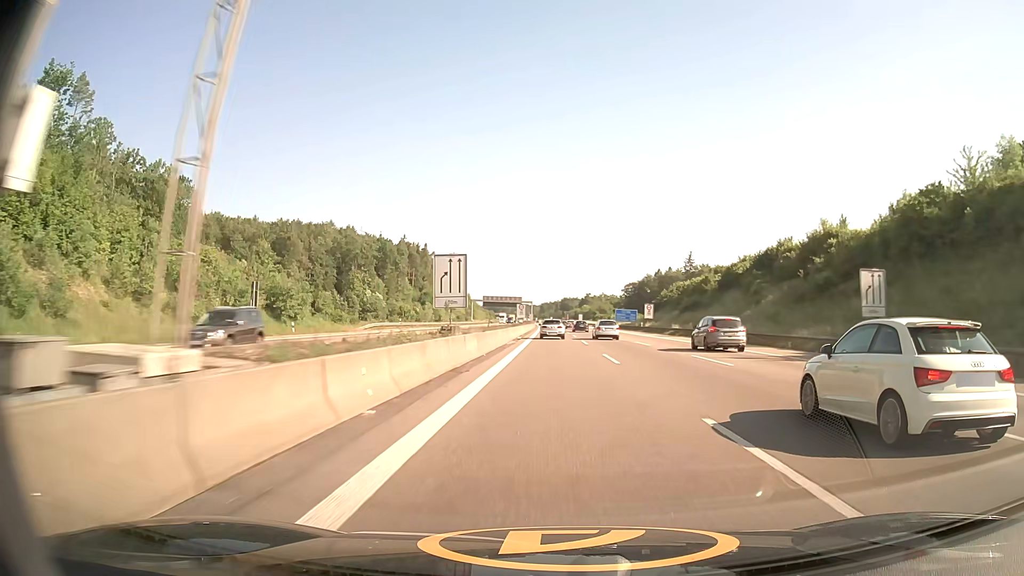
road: motorway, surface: asphalt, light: Day
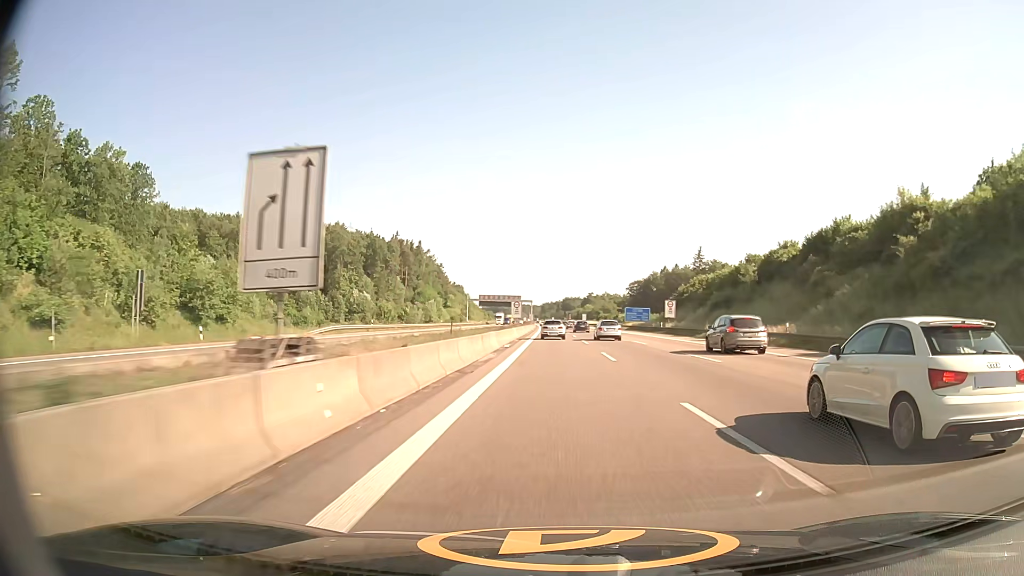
(0.0, +16.2) m; 0°
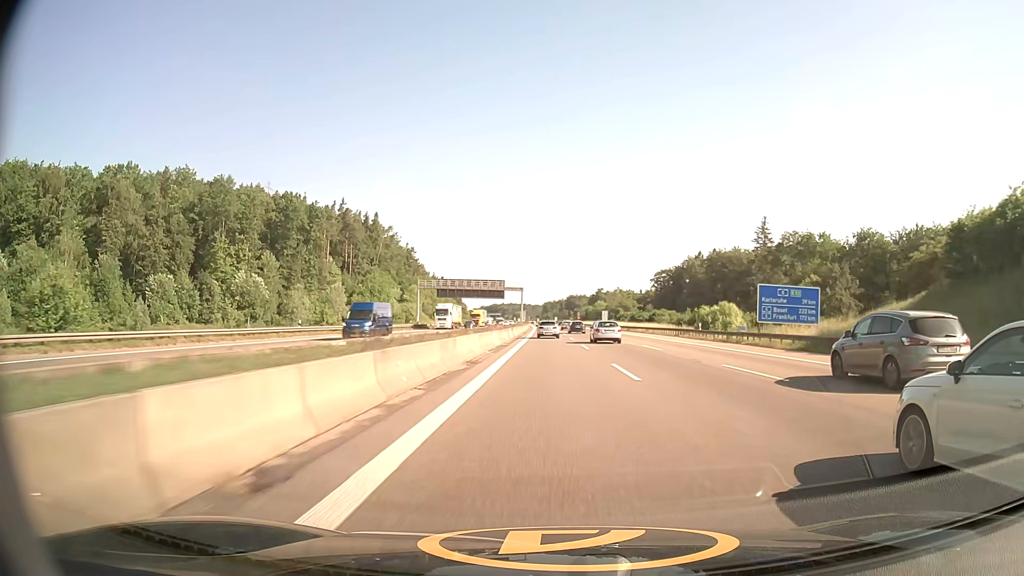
(-0.1, +79.1) m; 0°
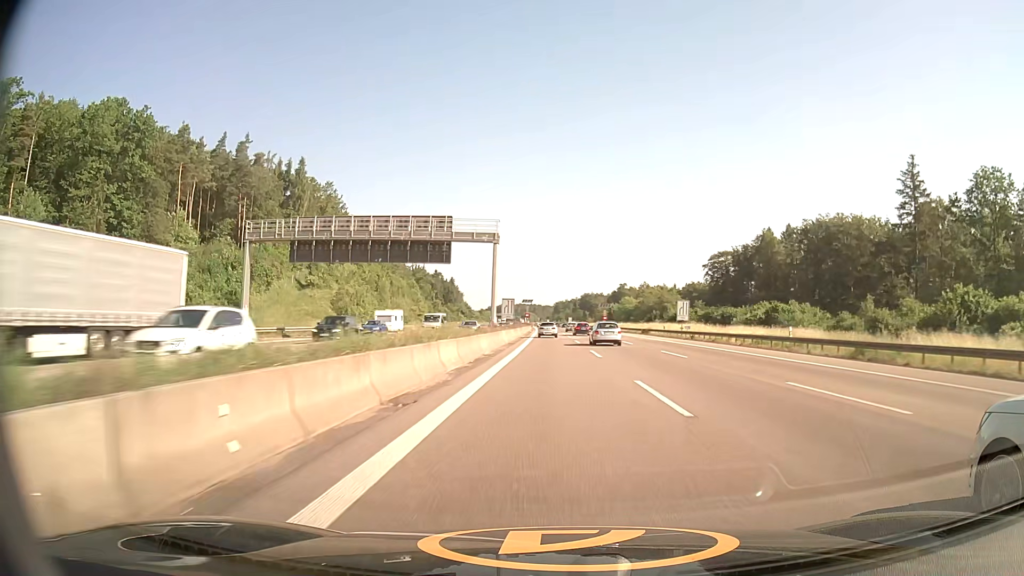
(-0.7, +77.5) m; -1°
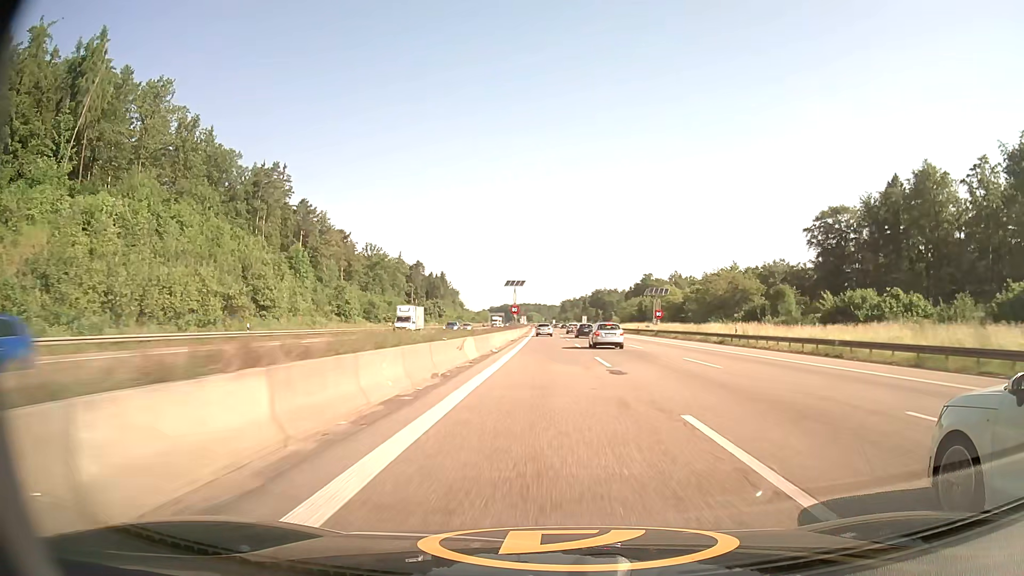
(-0.3, +77.7) m; 0°
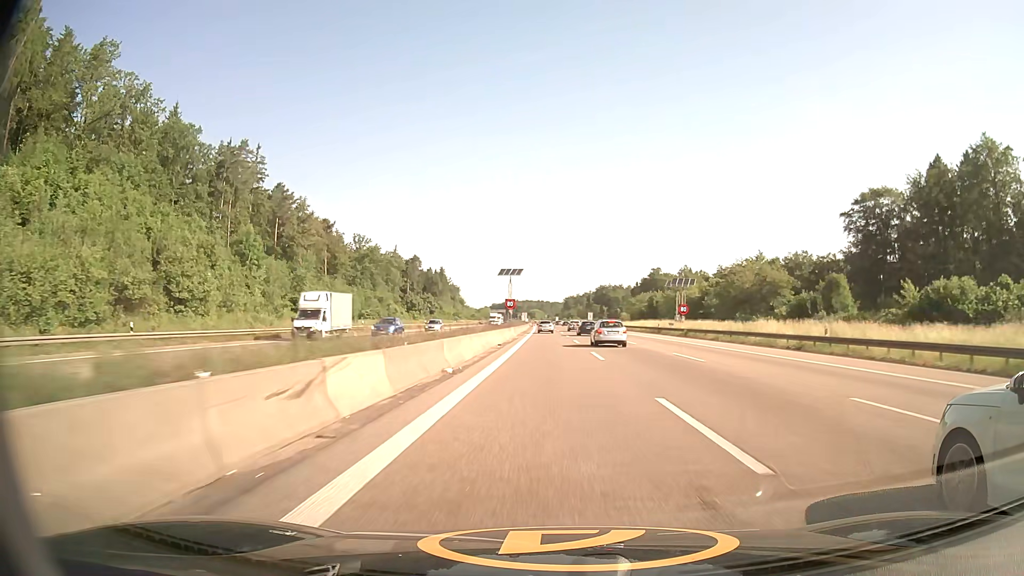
(0.0, +15.5) m; 0°
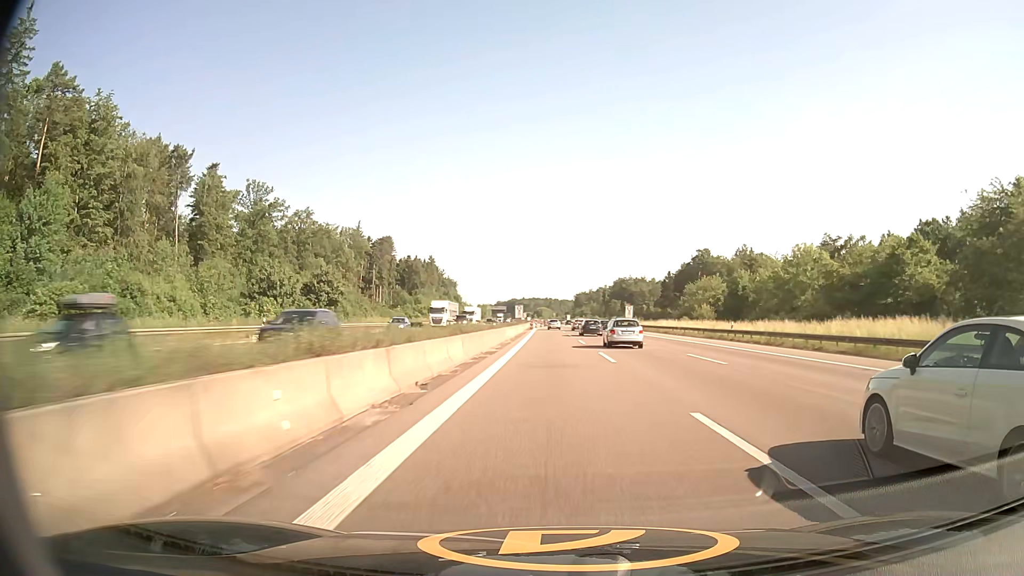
(-0.8, +73.8) m; -1°
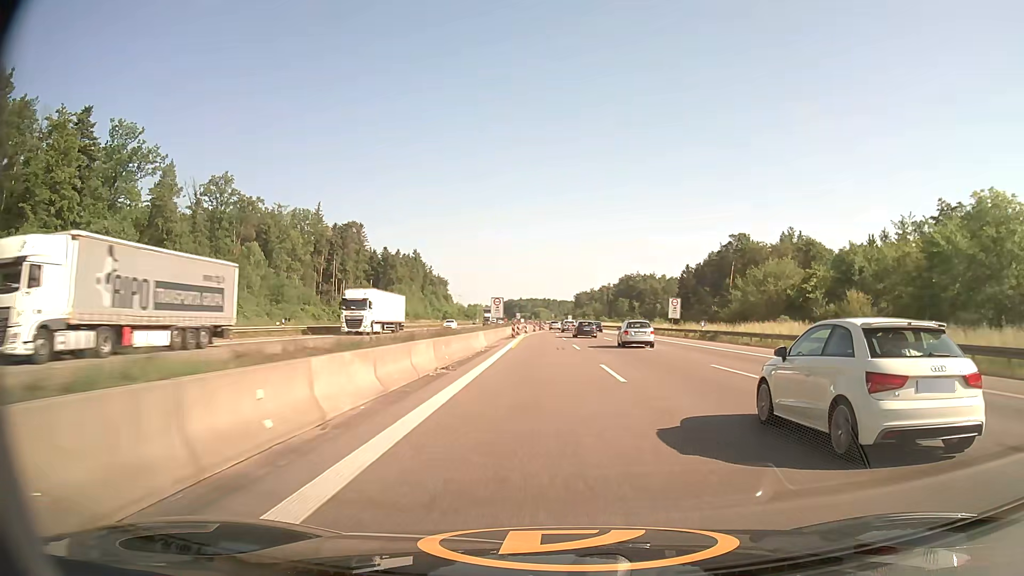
(0.0, +41.9) m; 0°
(0, +10) (0, +20) (0, +30) (0, +40) (0, +50) (0, +60) (+1, +70) (+1, +80) (+1, +90) (+1, +100) m
